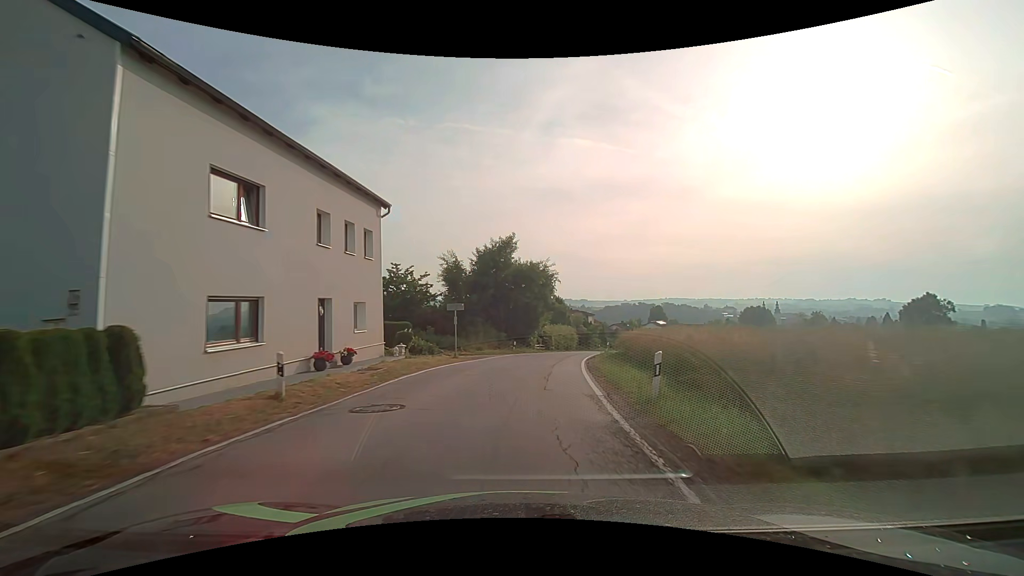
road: secondary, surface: asphalt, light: Day
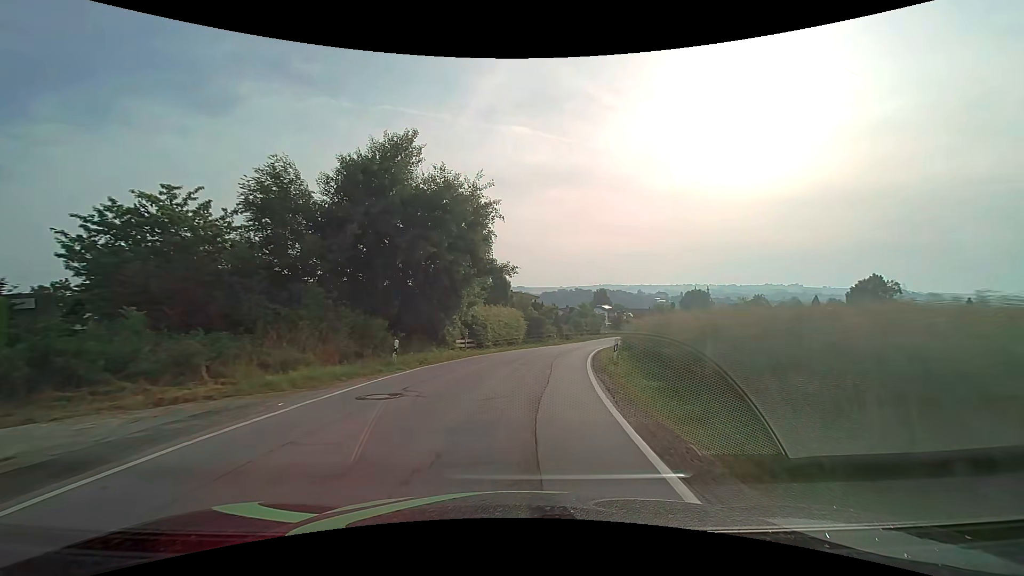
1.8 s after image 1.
(+1.6, +23.3) m; +7°
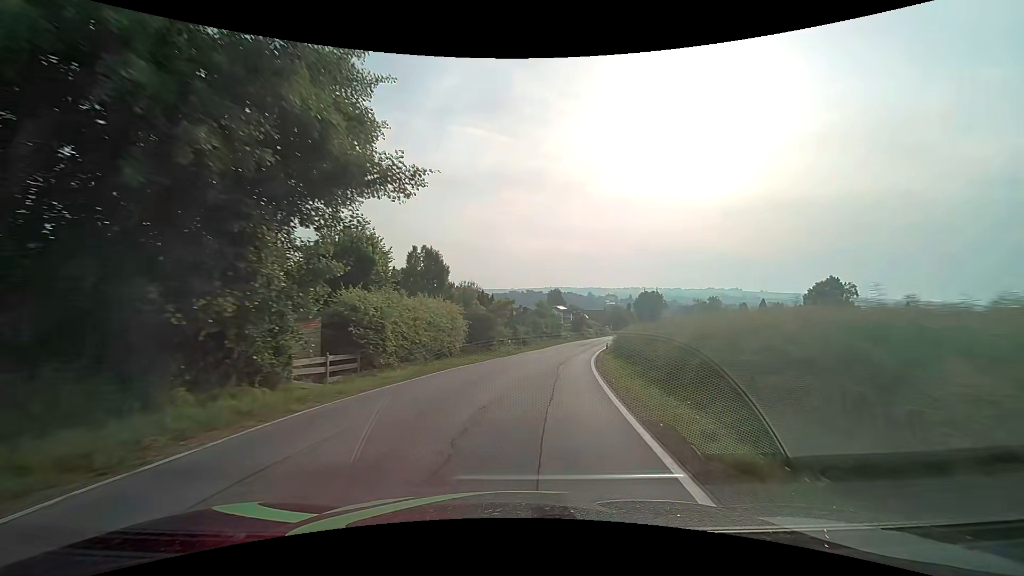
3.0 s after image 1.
(+0.8, +15.6) m; +6°
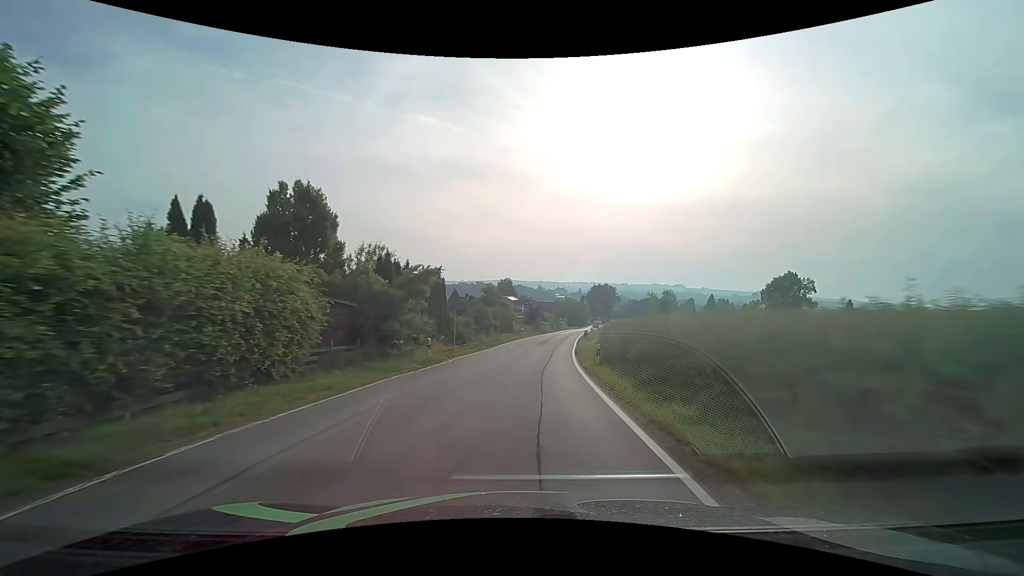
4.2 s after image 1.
(+0.9, +15.7) m; +6°
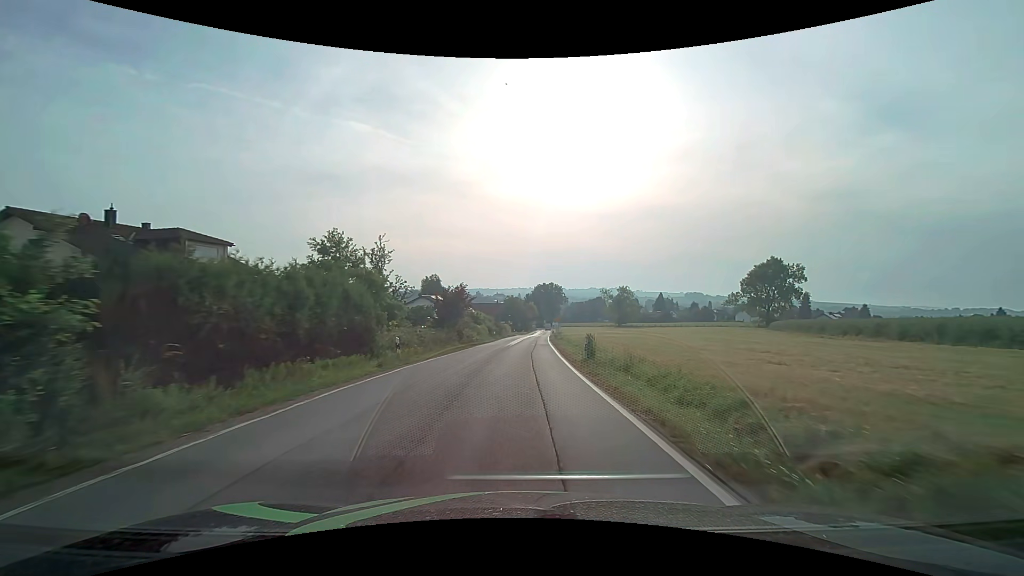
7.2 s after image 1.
(+2.9, +40.3) m; +7°
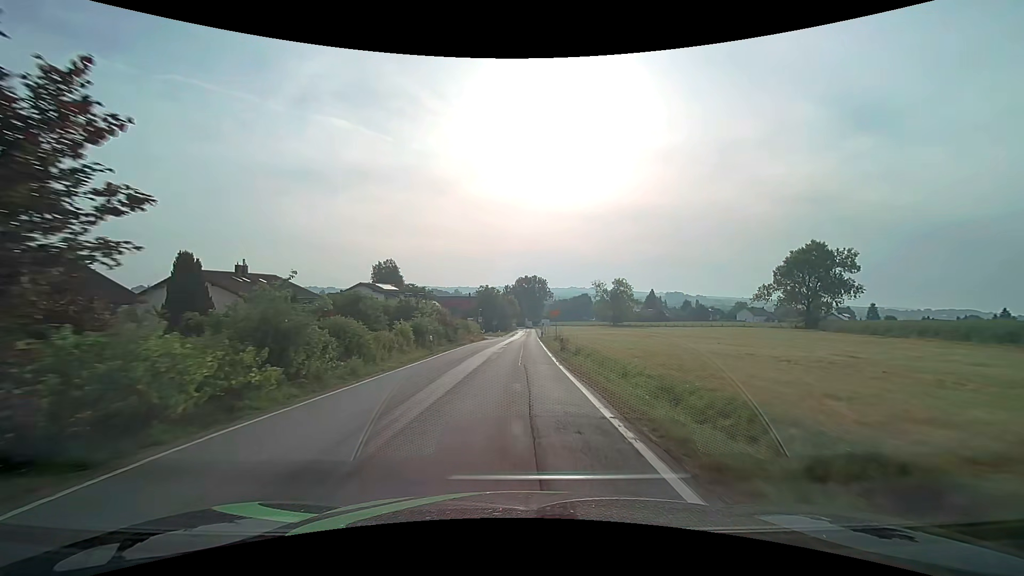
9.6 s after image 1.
(+0.8, +32.9) m; +2°
(0, +10) (0, +20) (0, +30) (+1, +40) (+1, +50) (+1, +60) (+1, +70) (+2, +80) (+2, +90) (+2, +100) m
